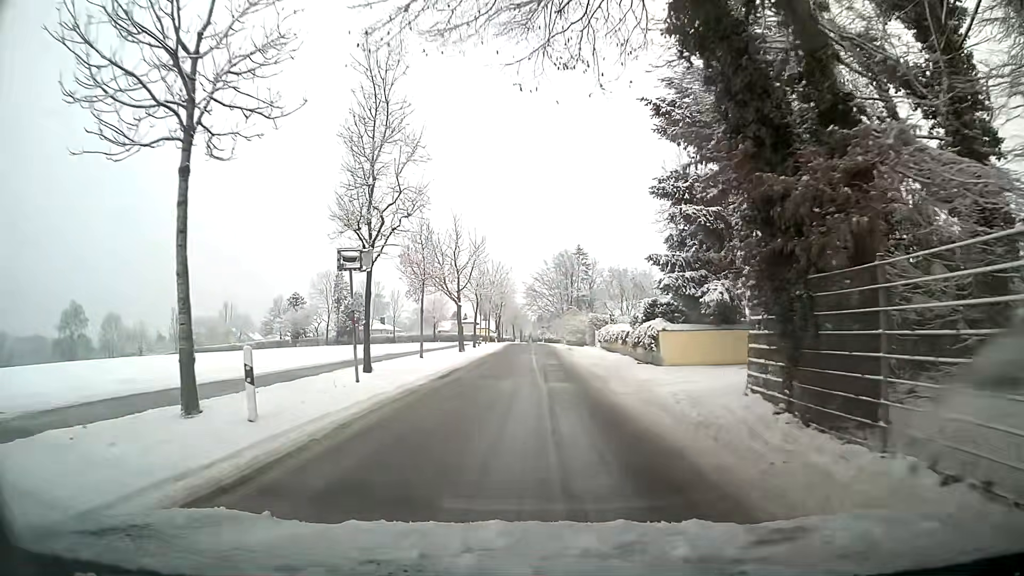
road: residential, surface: asphalt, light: Day
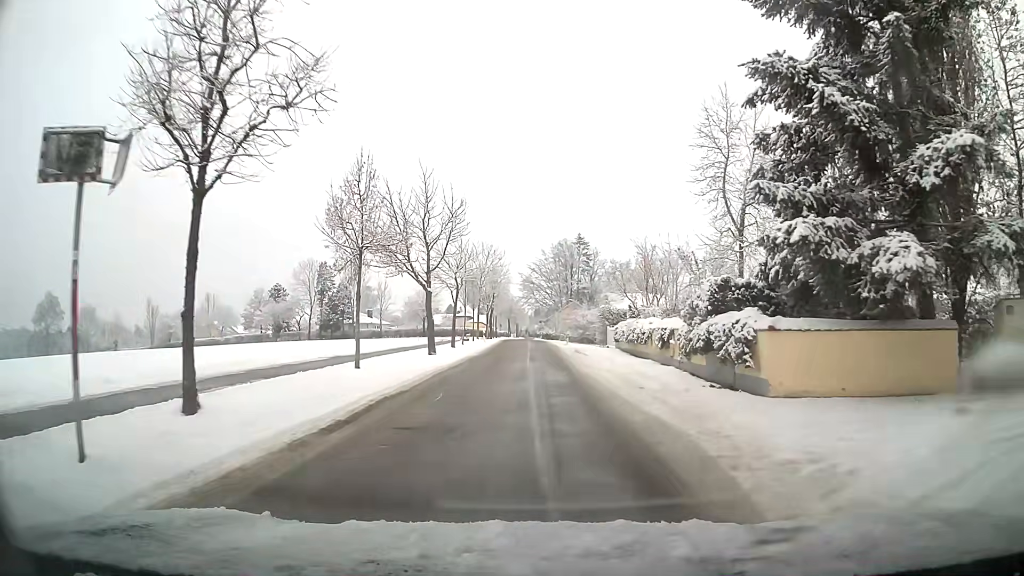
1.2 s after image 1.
(+0.2, +10.3) m; +1°
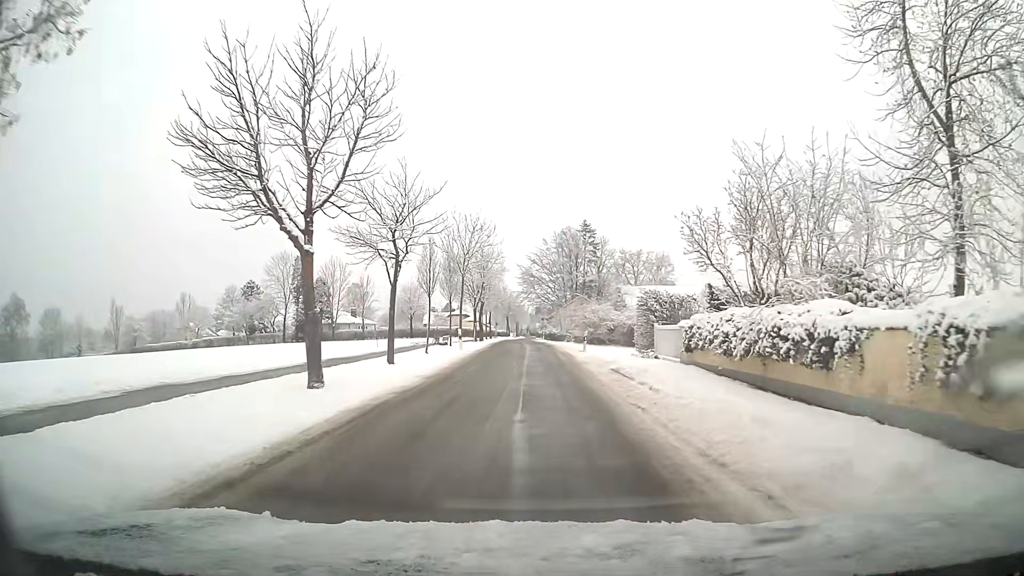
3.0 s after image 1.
(-0.3, +15.7) m; -2°
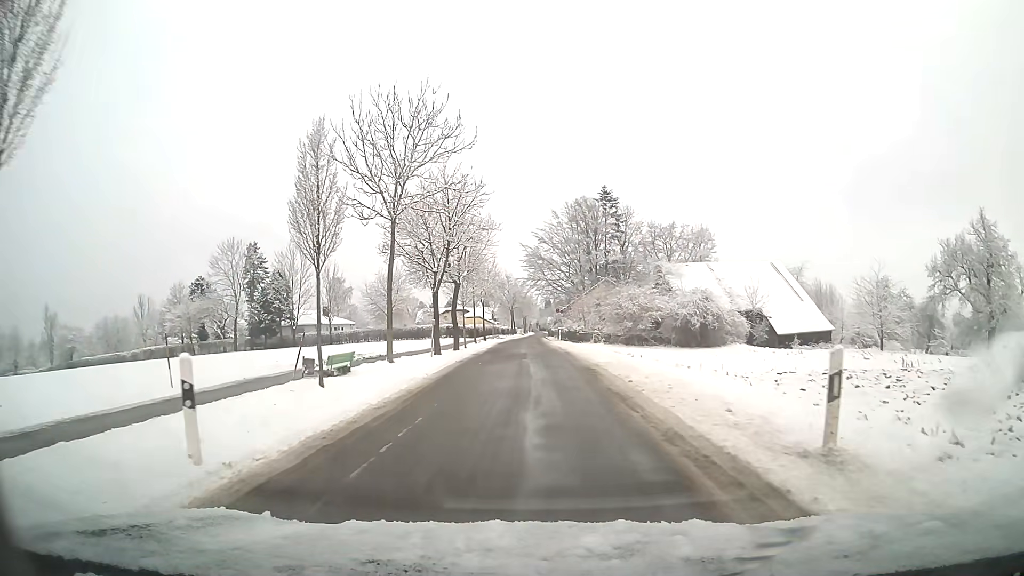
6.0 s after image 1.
(0.0, +26.0) m; -1°
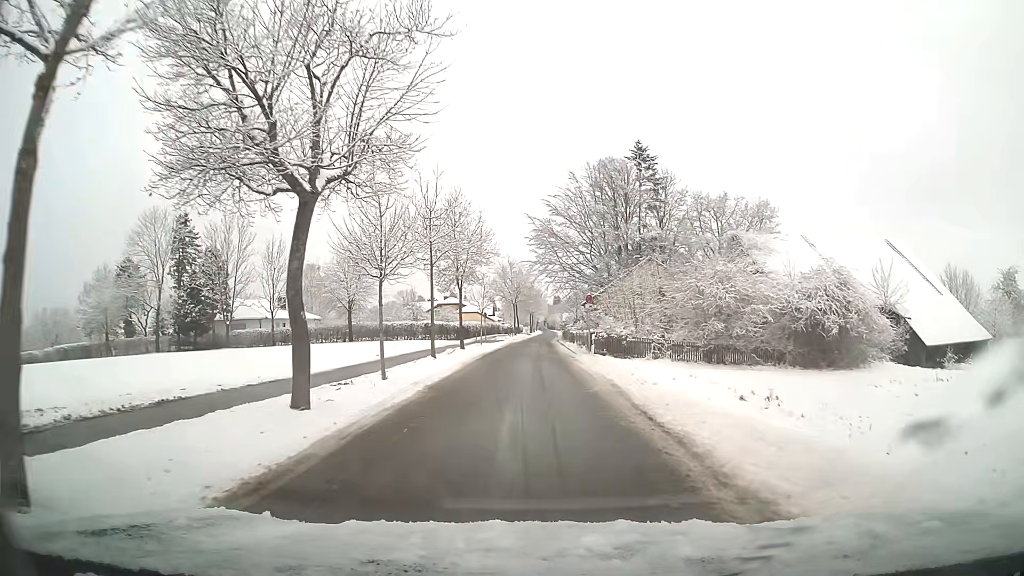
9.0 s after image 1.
(-0.1, +25.6) m; -1°
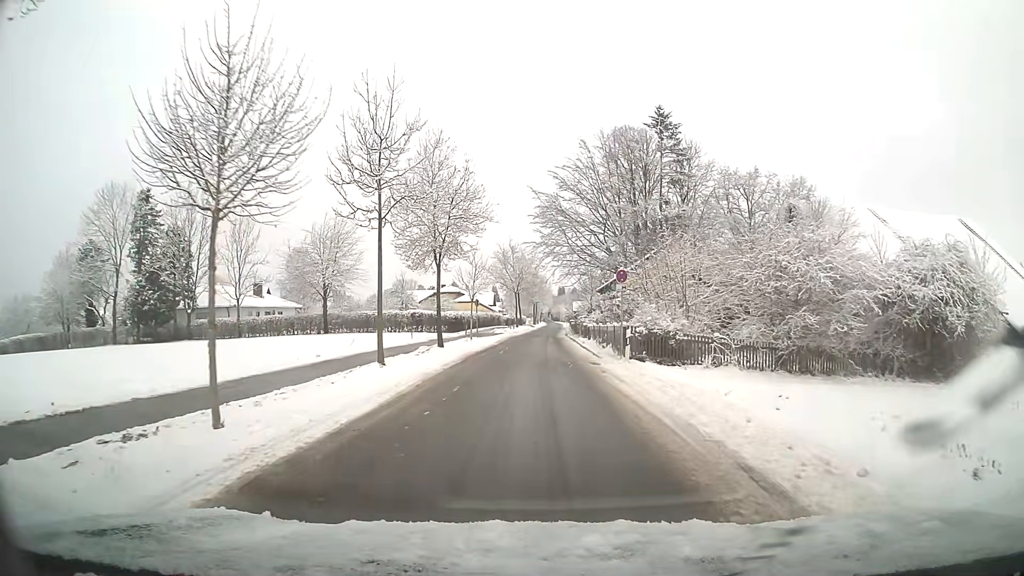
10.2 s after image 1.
(0.0, +10.3) m; 0°
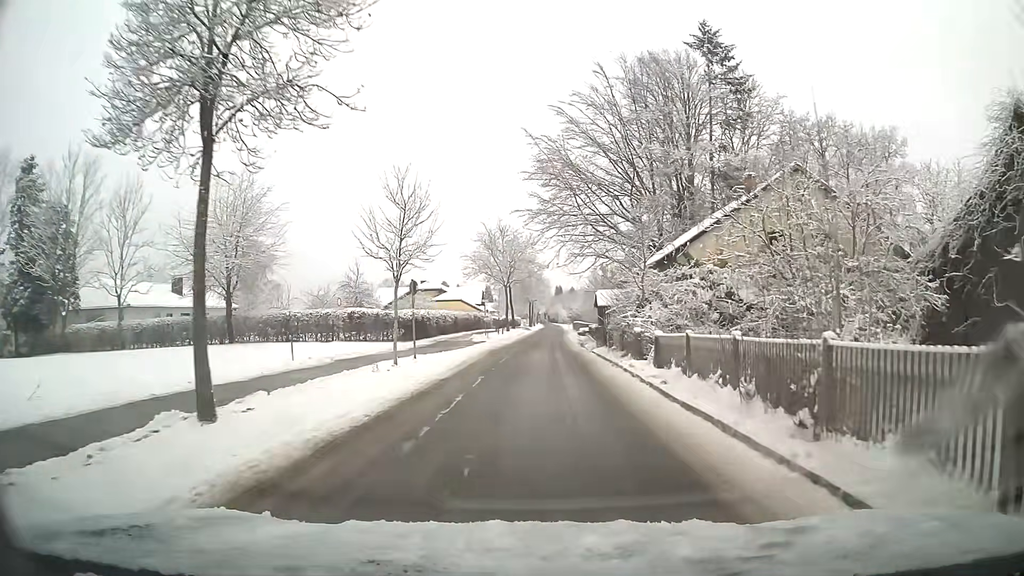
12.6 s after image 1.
(-0.1, +20.8) m; 0°
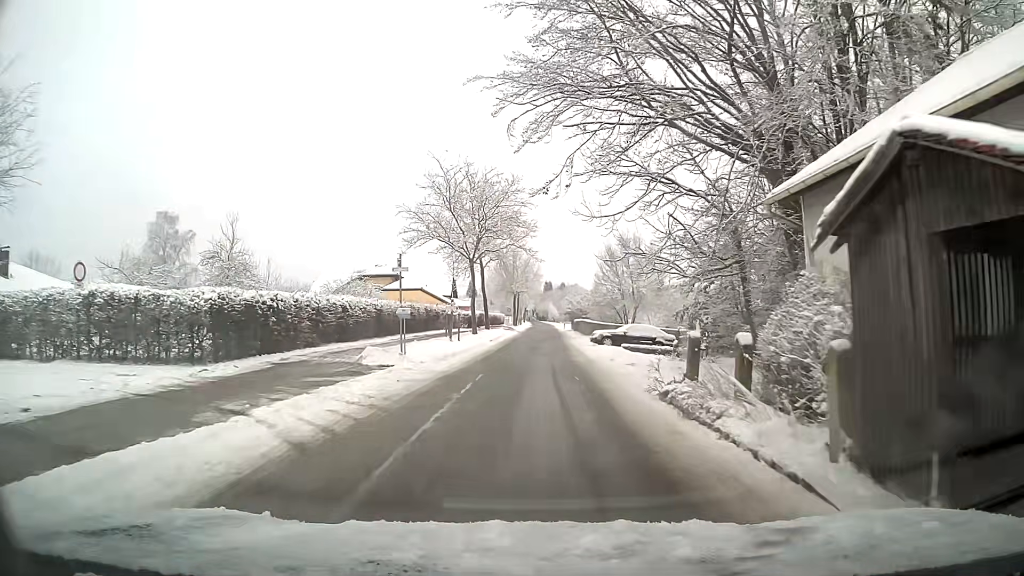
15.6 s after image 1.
(+0.3, +26.2) m; +1°
(0, +10) (0, +20) (0, +30) (+1, +40) (+1, +50) (+1, +60) (+1, +70) (+1, +80) (+1, +90) (+1, +100) m
